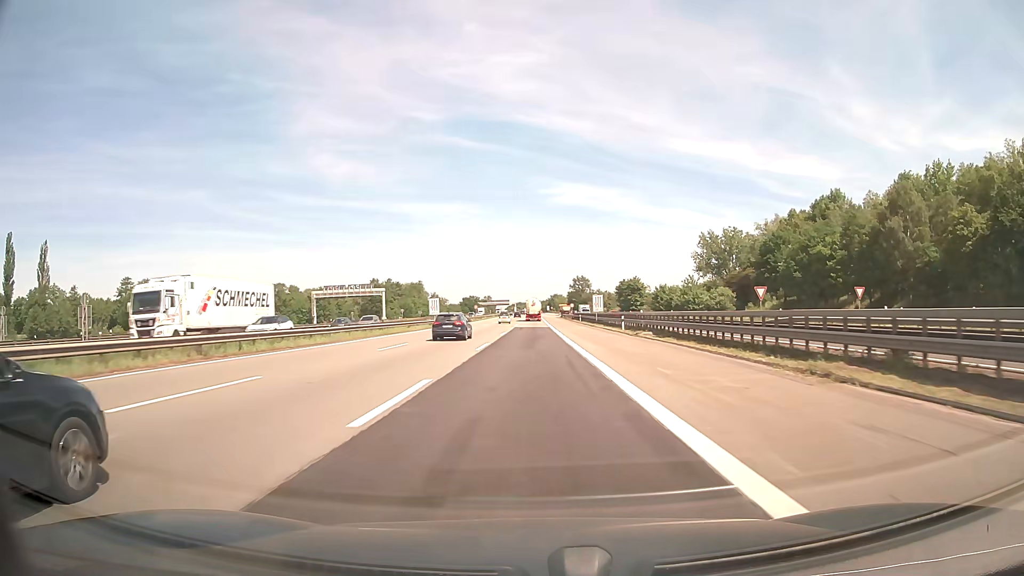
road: motorway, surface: asphalt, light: Day
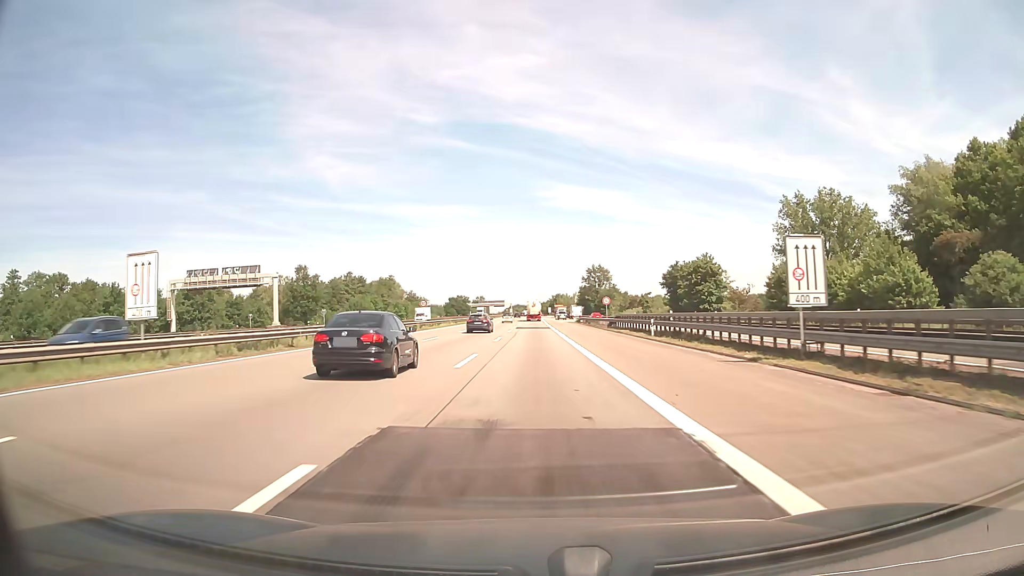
(0.0, +62.4) m; 0°
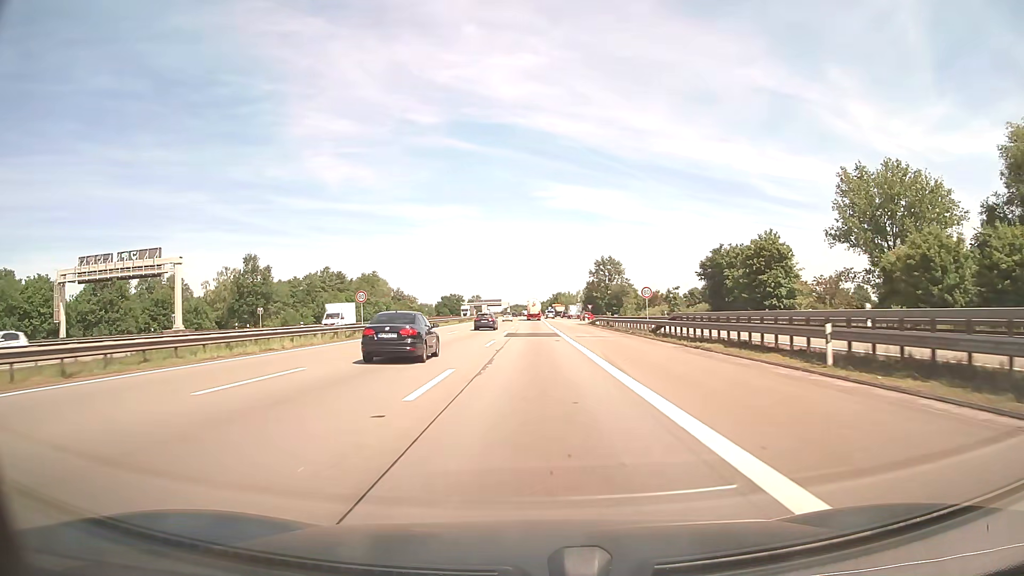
(0.0, +25.0) m; 0°
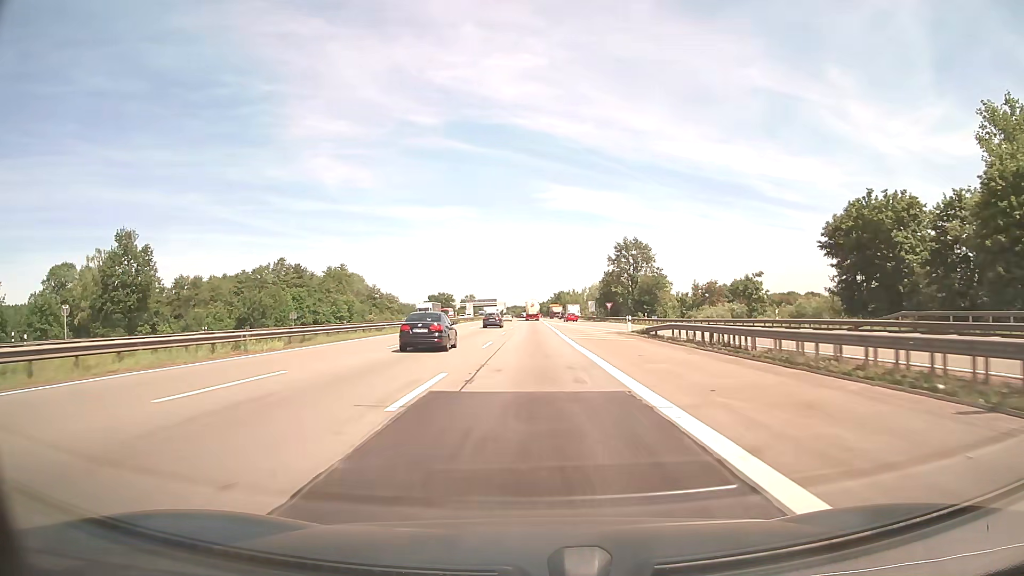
(0.0, +37.4) m; 0°
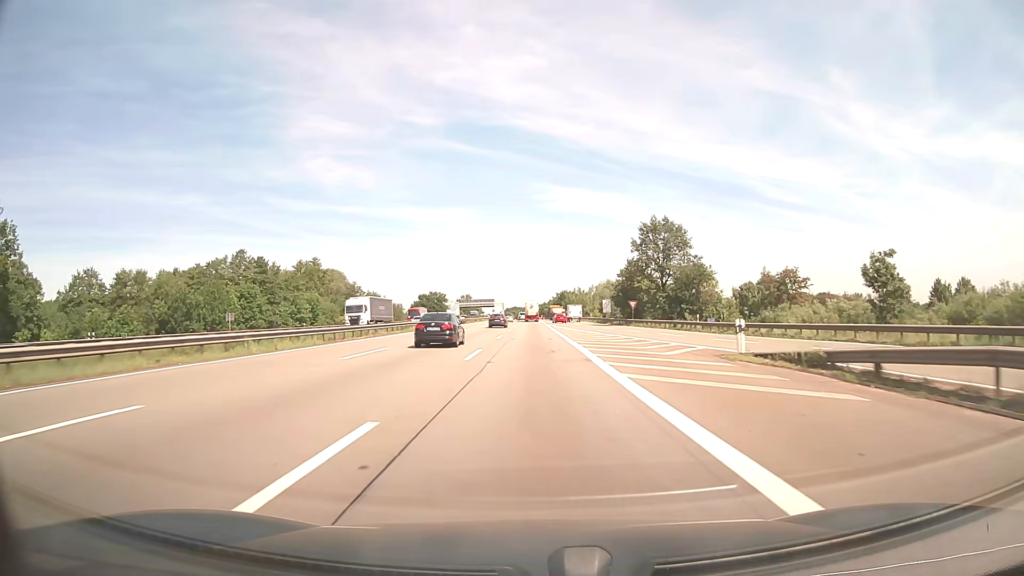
(0.0, +25.0) m; 0°
(0, +10) (0, +20) (0, +30) (0, +40) (0, +50) (0, +60) (0, +70) (0, +80) (0, +90) (0, +100) m
